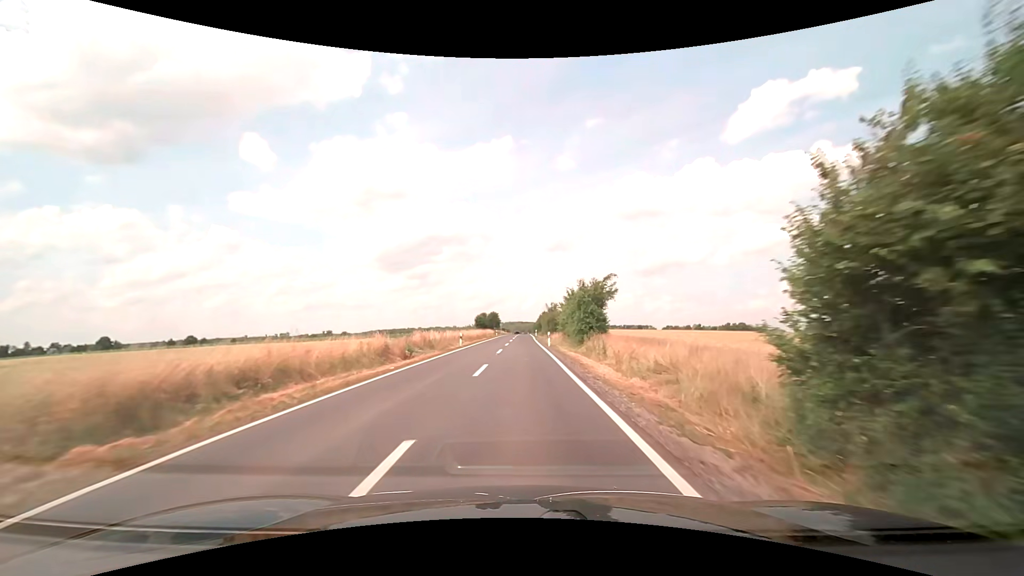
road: secondary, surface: asphalt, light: Day
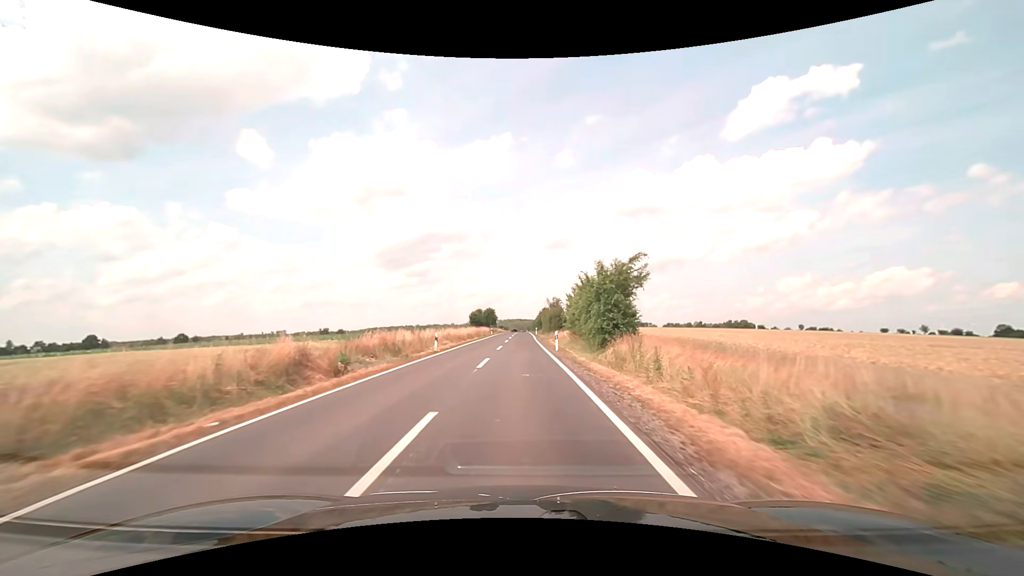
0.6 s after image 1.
(0.0, +10.2) m; 0°
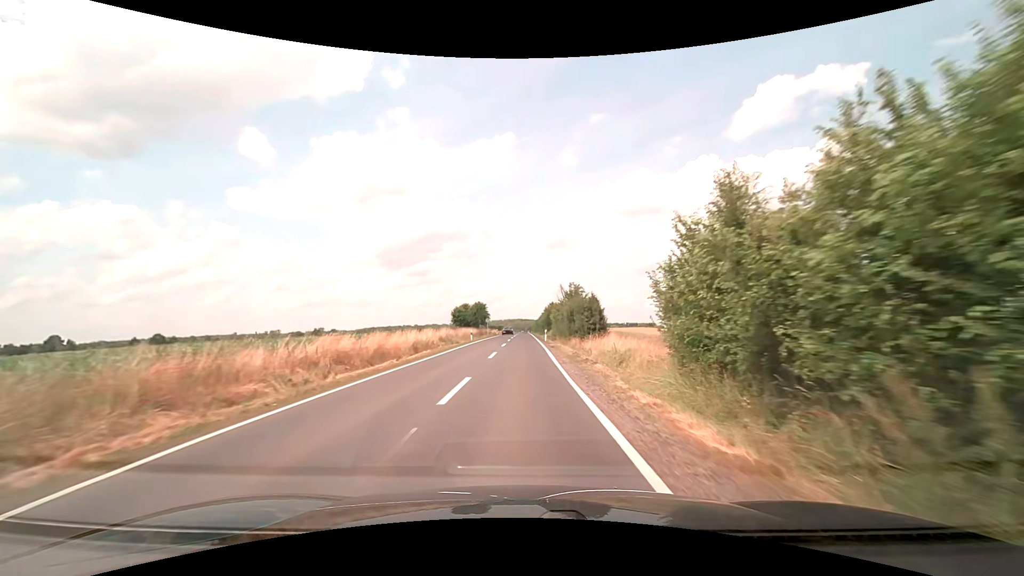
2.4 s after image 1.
(-0.1, +31.2) m; 0°
